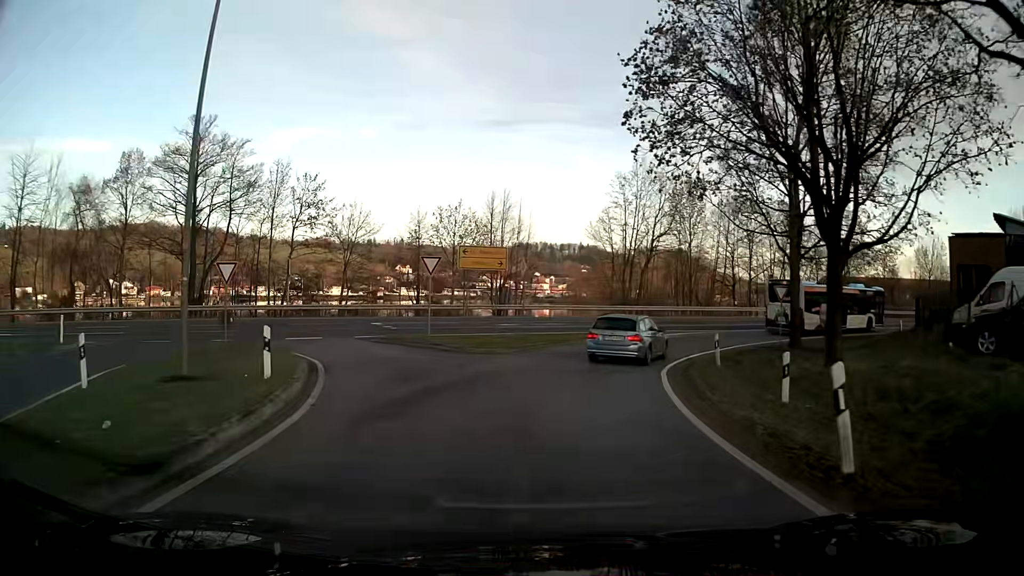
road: unclassified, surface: asphalt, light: Day
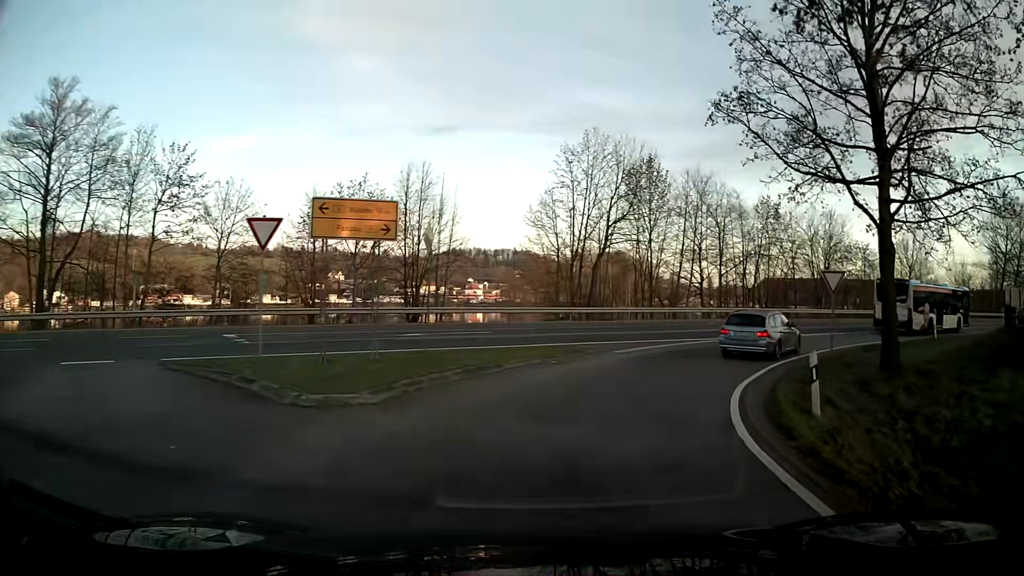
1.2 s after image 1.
(+0.6, +11.4) m; +9°
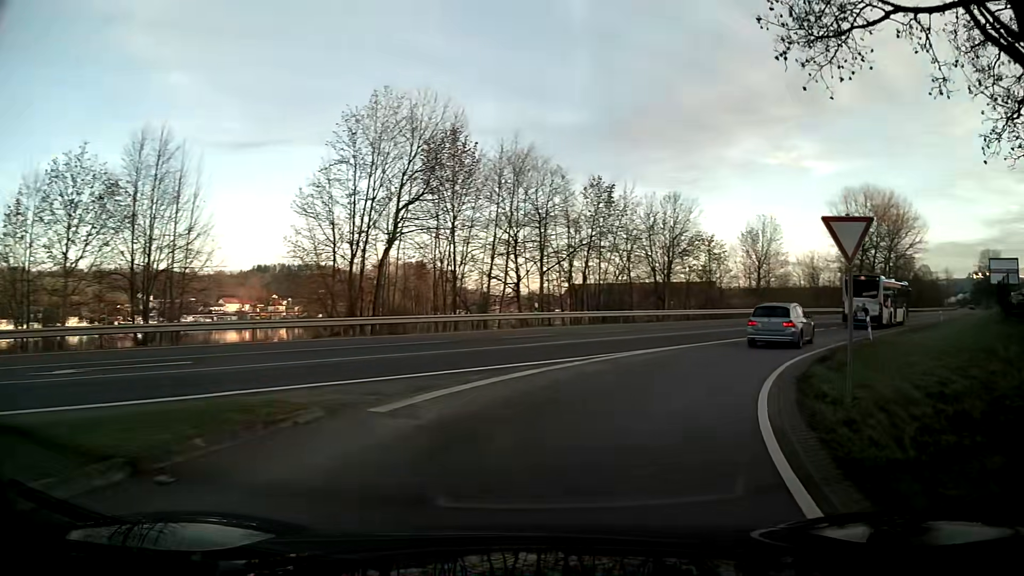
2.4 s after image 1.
(+1.6, +11.3) m; +18°
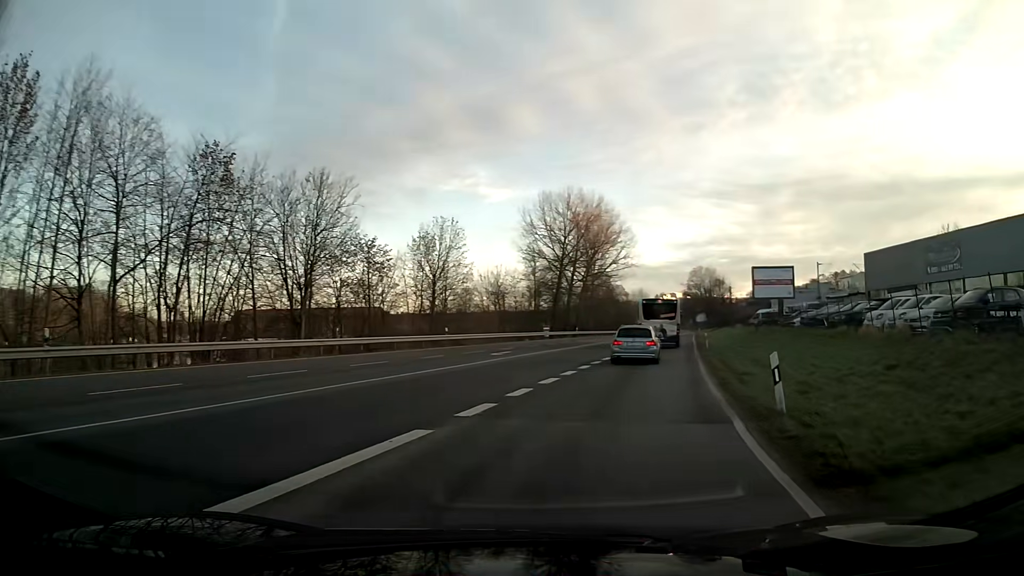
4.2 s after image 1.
(+4.3, +17.0) m; +26°
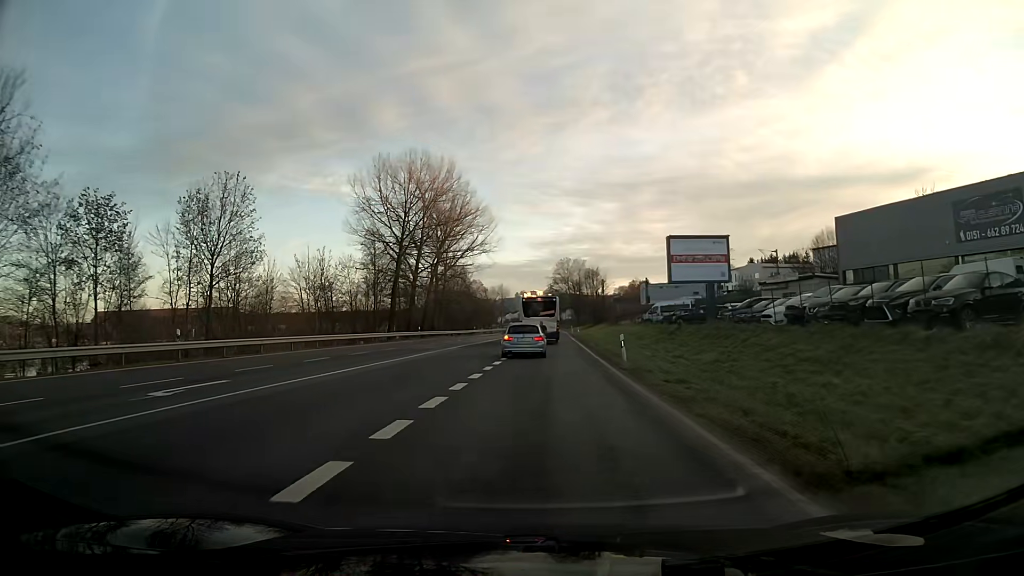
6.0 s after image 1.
(+2.2, +19.8) m; +9°
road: primary
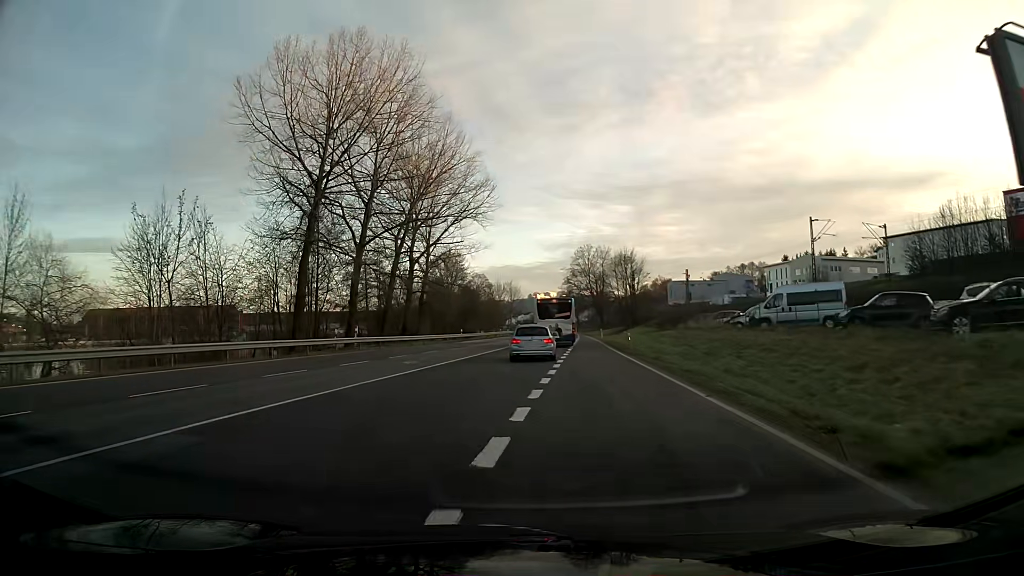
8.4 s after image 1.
(-0.3, +32.4) m; -2°
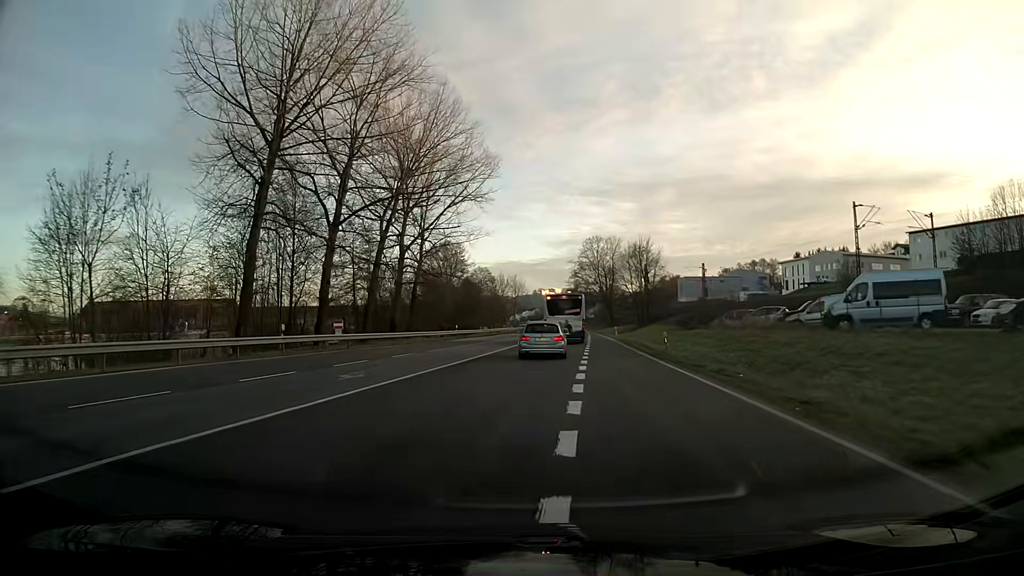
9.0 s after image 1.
(0.0, +9.0) m; 0°
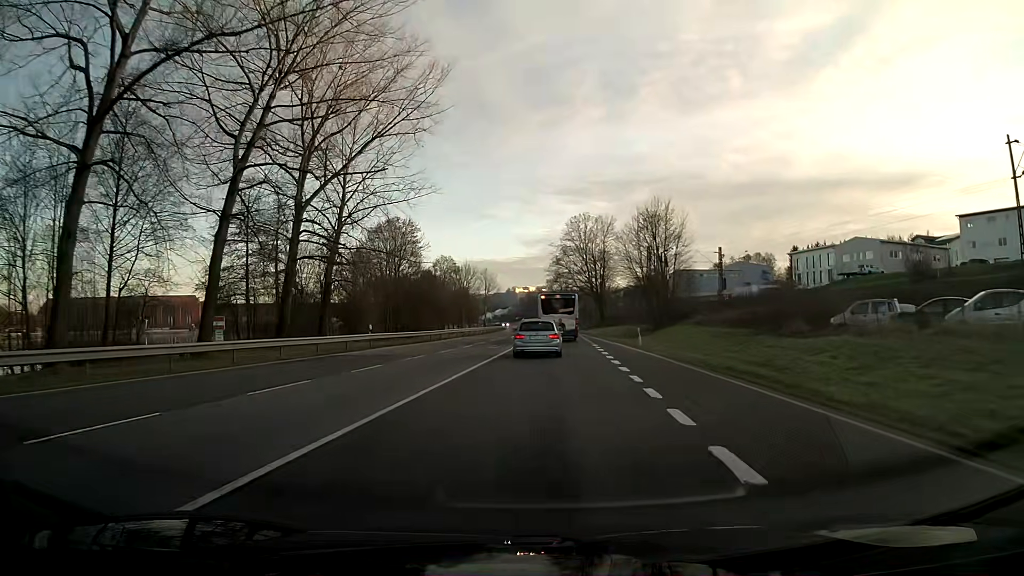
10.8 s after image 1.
(+0.5, +26.1) m; +2°
